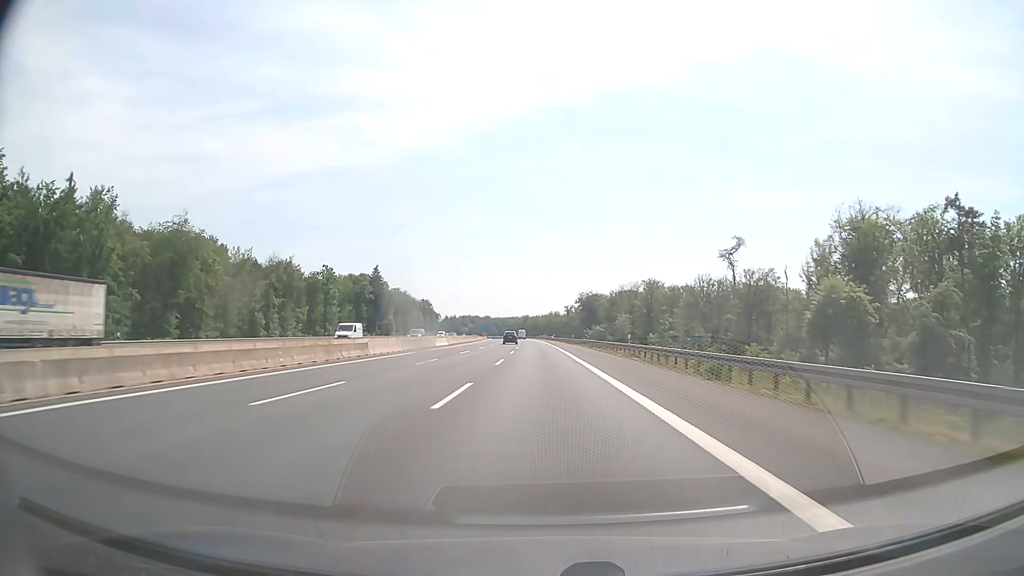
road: motorway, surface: asphalt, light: Day
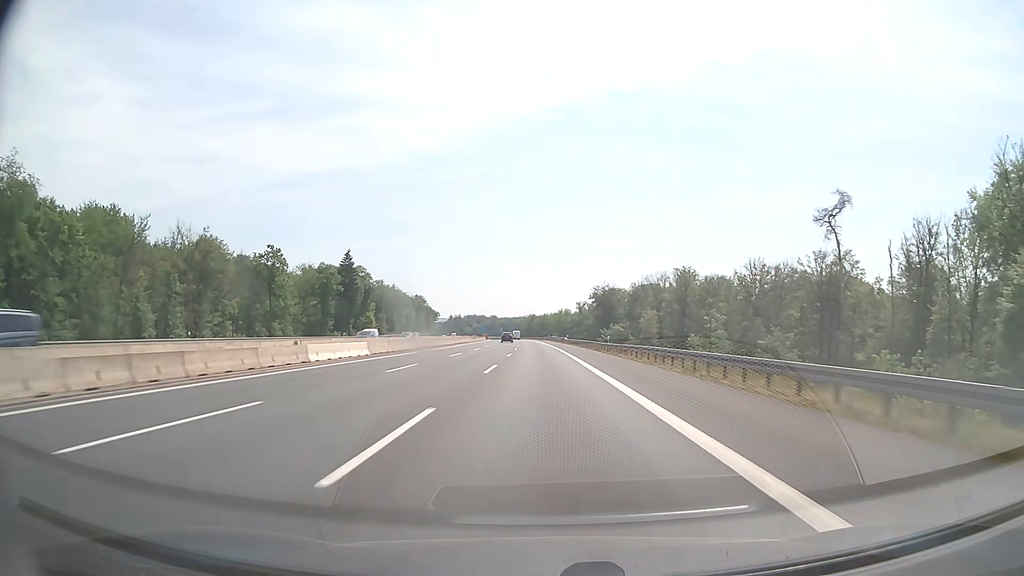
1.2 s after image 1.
(-0.3, +41.3) m; -1°
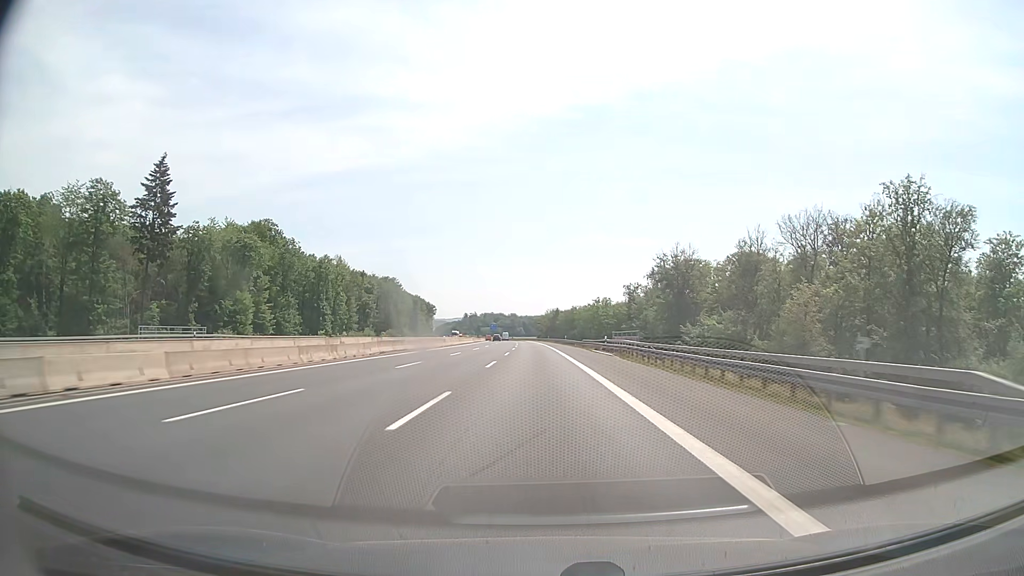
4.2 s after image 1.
(-1.7, +103.2) m; -2°
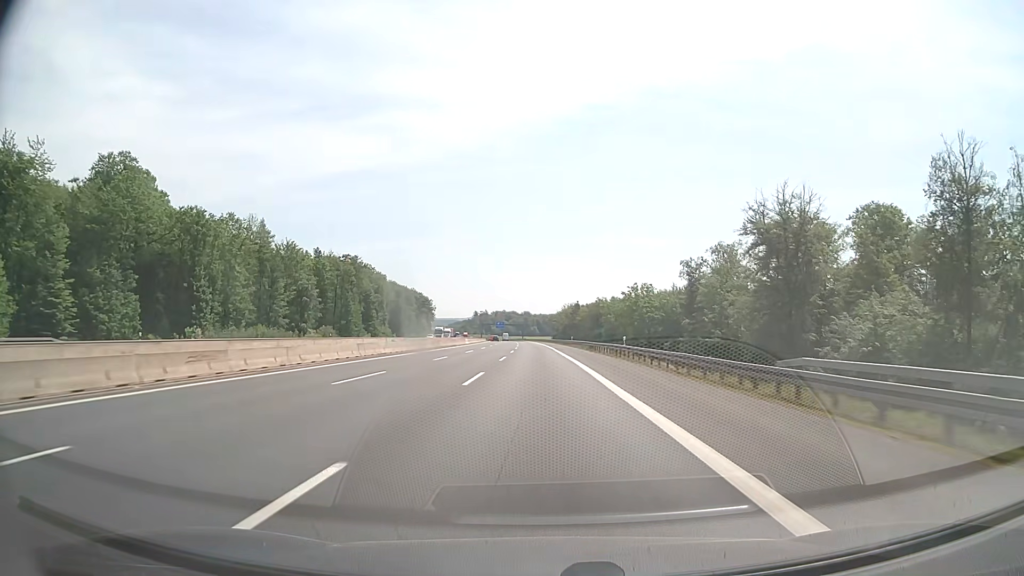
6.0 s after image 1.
(-0.6, +61.9) m; -1°
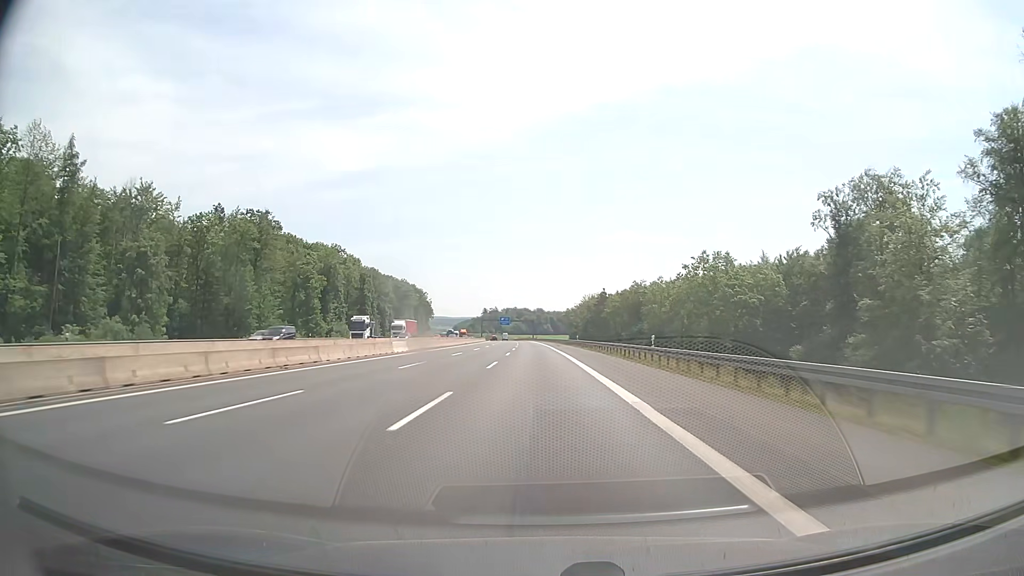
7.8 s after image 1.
(-0.4, +61.9) m; -1°
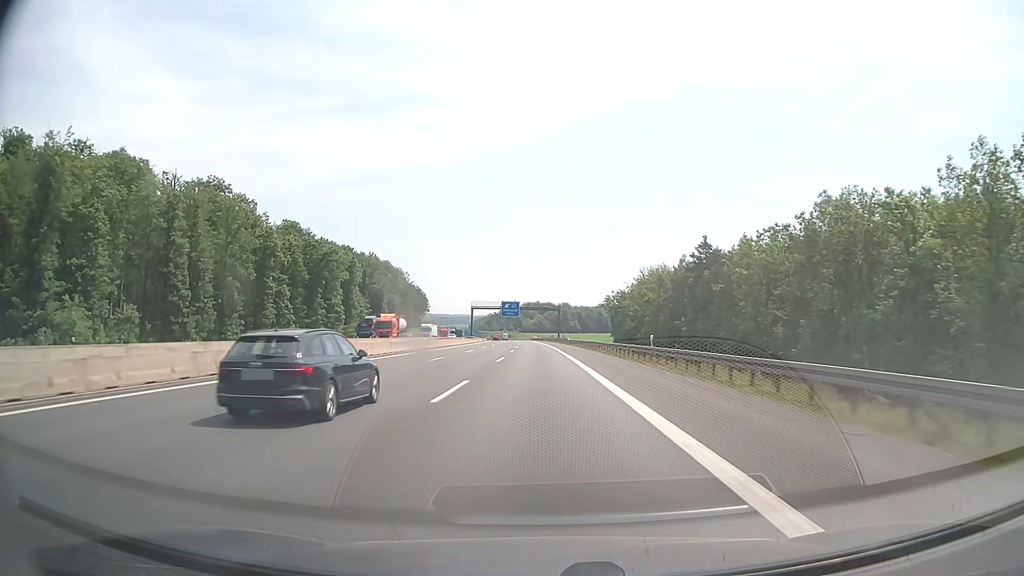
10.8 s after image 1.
(-1.6, +103.3) m; -2°
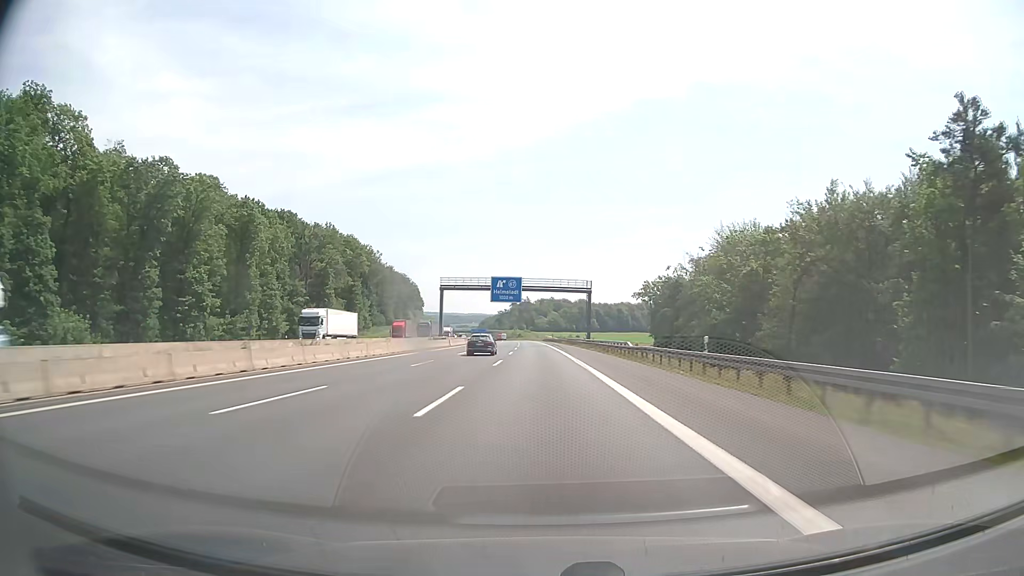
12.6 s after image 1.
(-0.7, +62.0) m; -1°
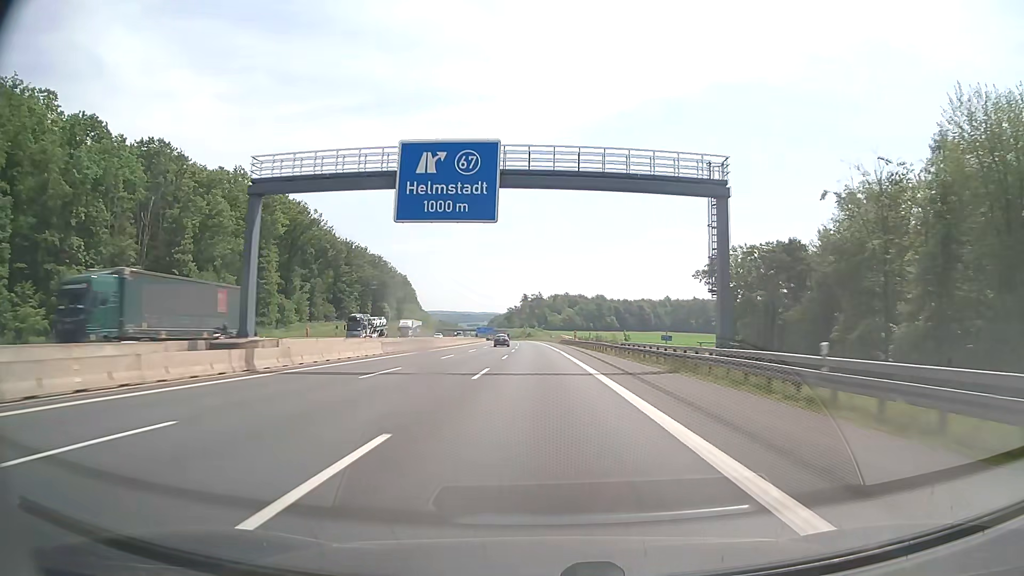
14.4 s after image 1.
(-0.6, +62.0) m; -1°
(0, +10) (0, +20) (0, +30) (0, +40) (0, +50) (-1, +60) (-1, +70) (-1, +80) (-1, +90) (-2, +100) m
